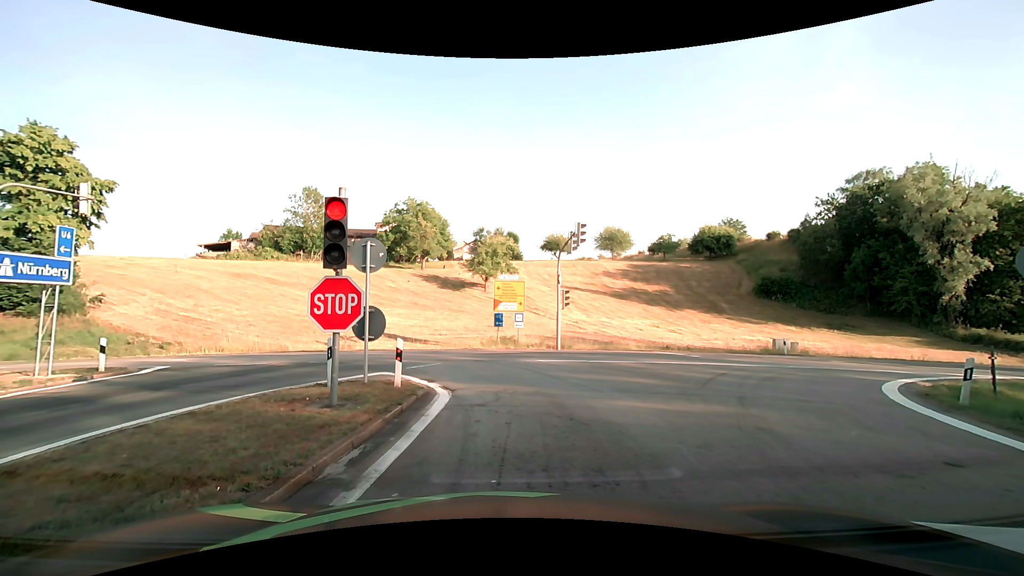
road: motorway_link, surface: asphalt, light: Day
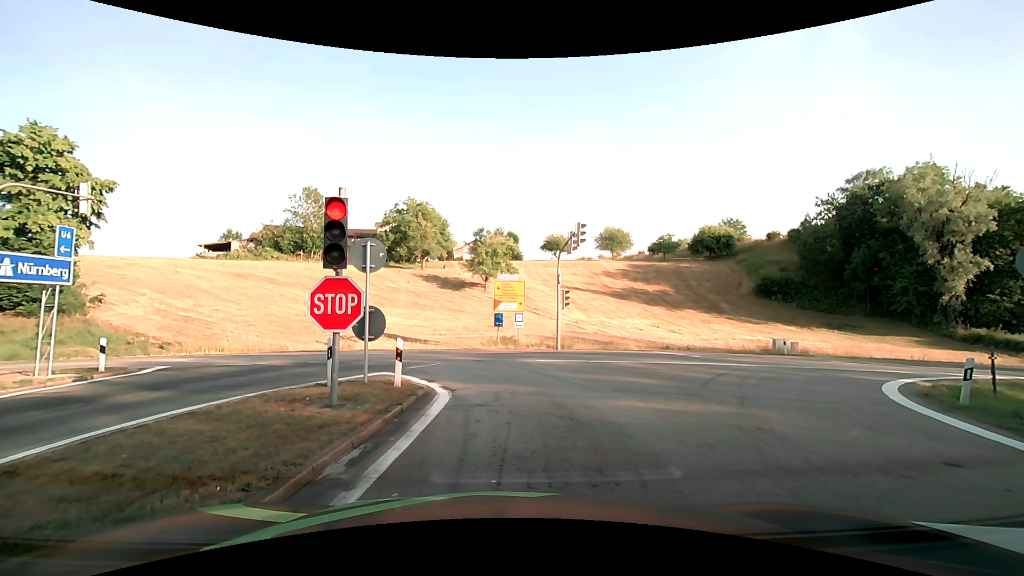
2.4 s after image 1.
(0.0, 0.0) m; 0°
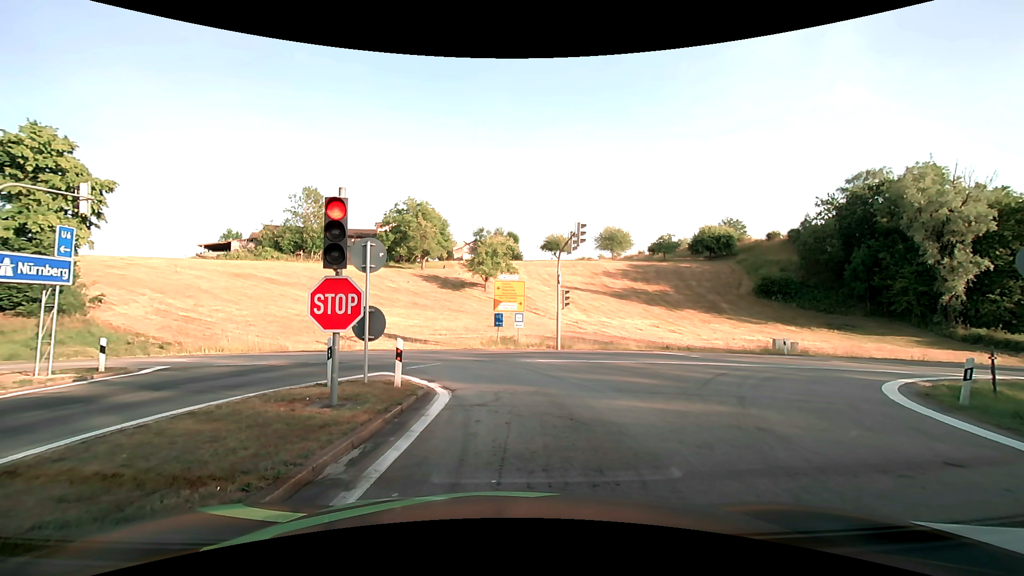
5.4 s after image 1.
(0.0, 0.0) m; 0°
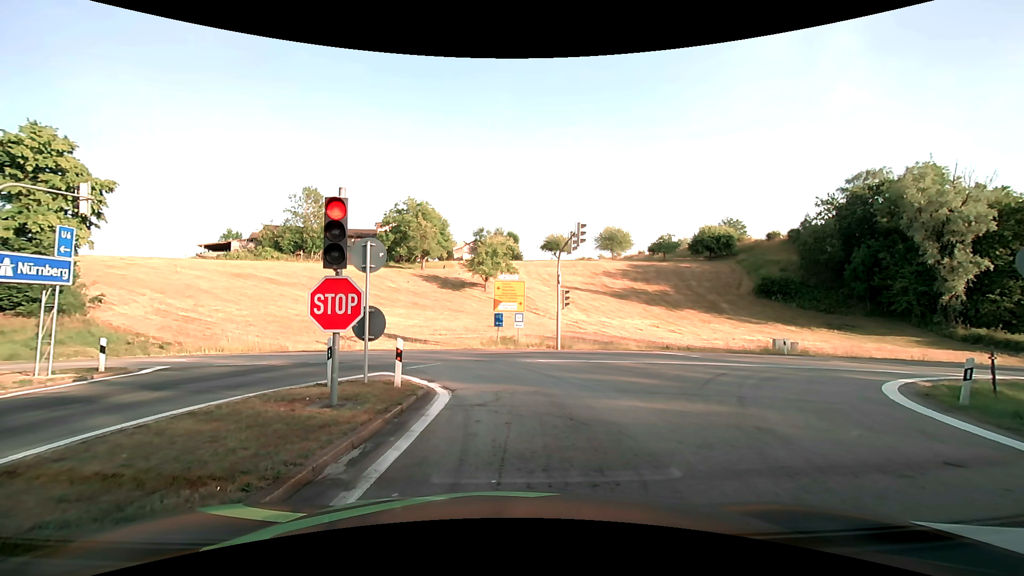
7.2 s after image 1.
(0.0, 0.0) m; 0°
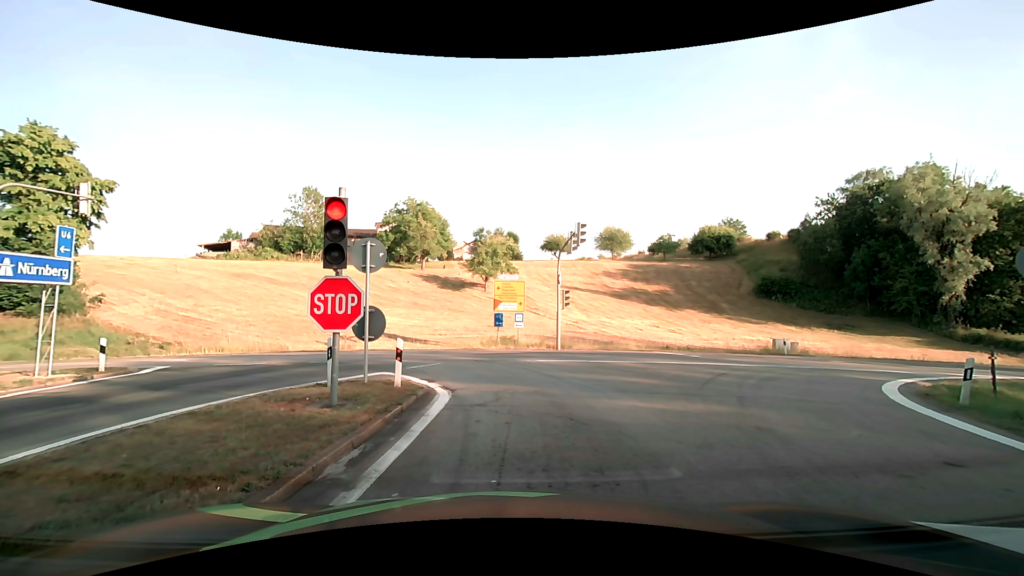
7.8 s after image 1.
(0.0, 0.0) m; 0°
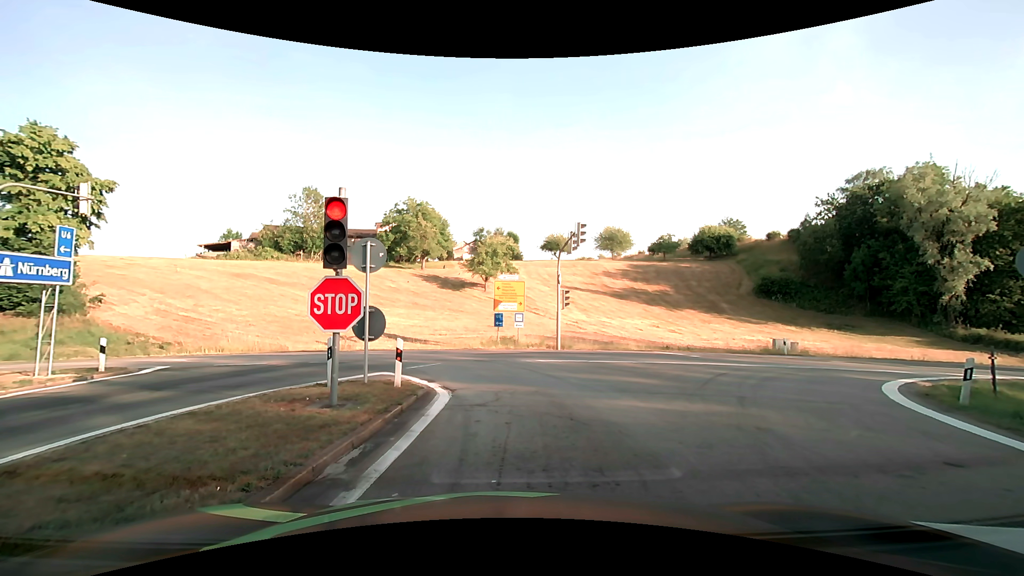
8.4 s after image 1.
(0.0, 0.0) m; 0°
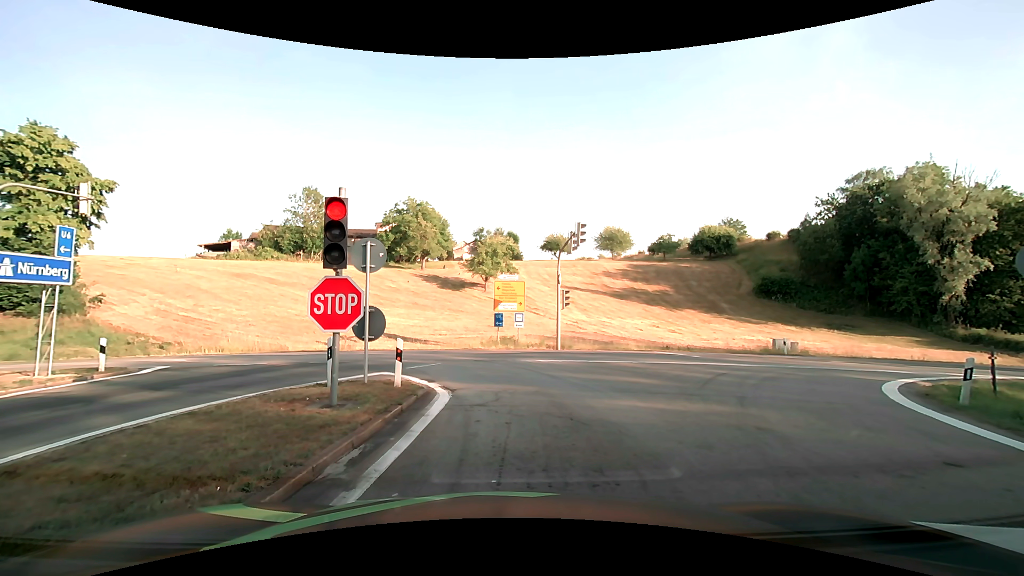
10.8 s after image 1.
(0.0, 0.0) m; 0°
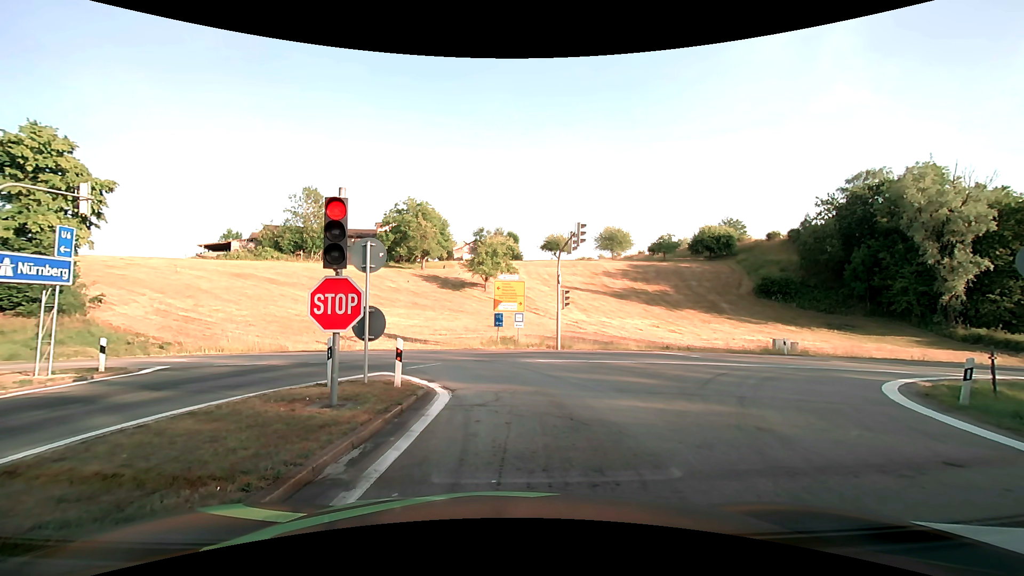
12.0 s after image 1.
(0.0, 0.0) m; 0°
(0, +10) (-2, +20) (-10, +26) (-20, +27) (-30, +28) (-40, +28) (-50, +28) (-60, +28) (-70, +29) (-80, +29) m
